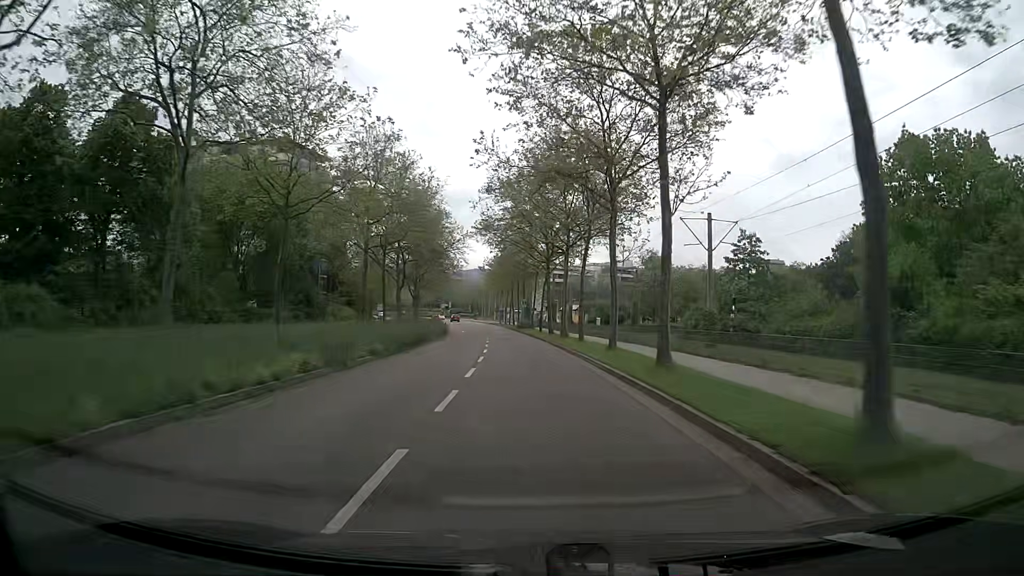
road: secondary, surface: asphalt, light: Day
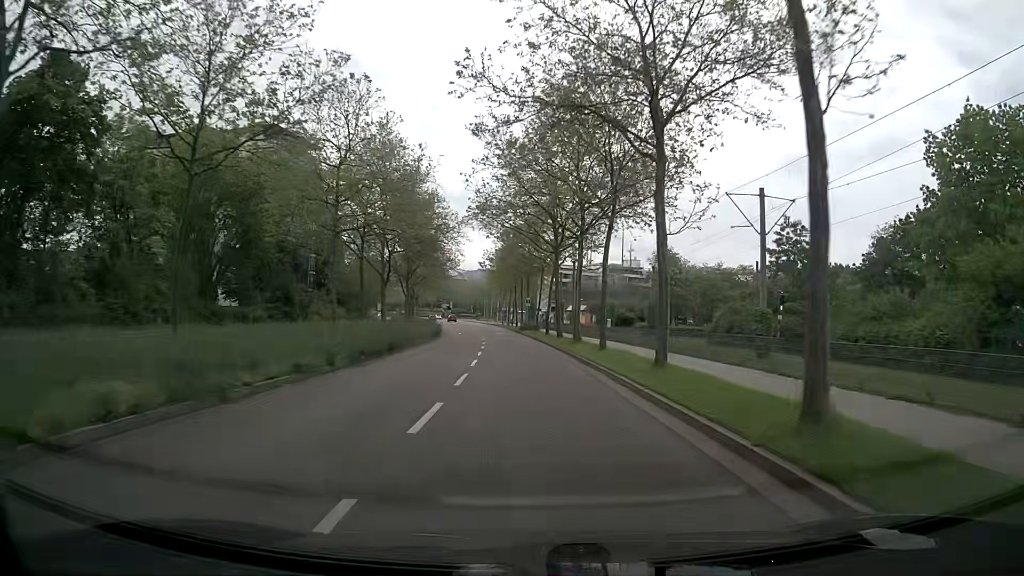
(0.0, +7.9) m; 0°
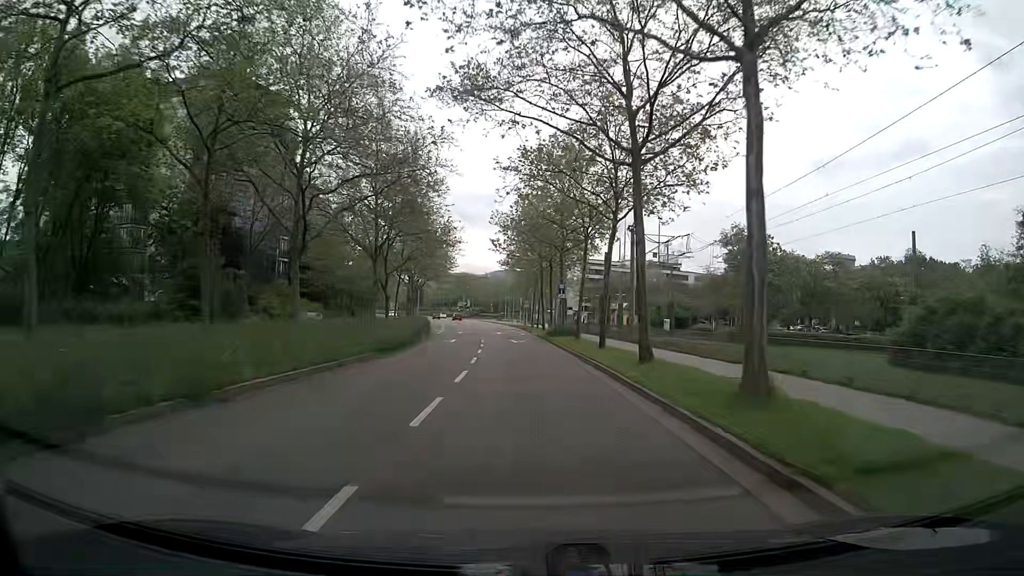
(-0.6, +23.7) m; -3°
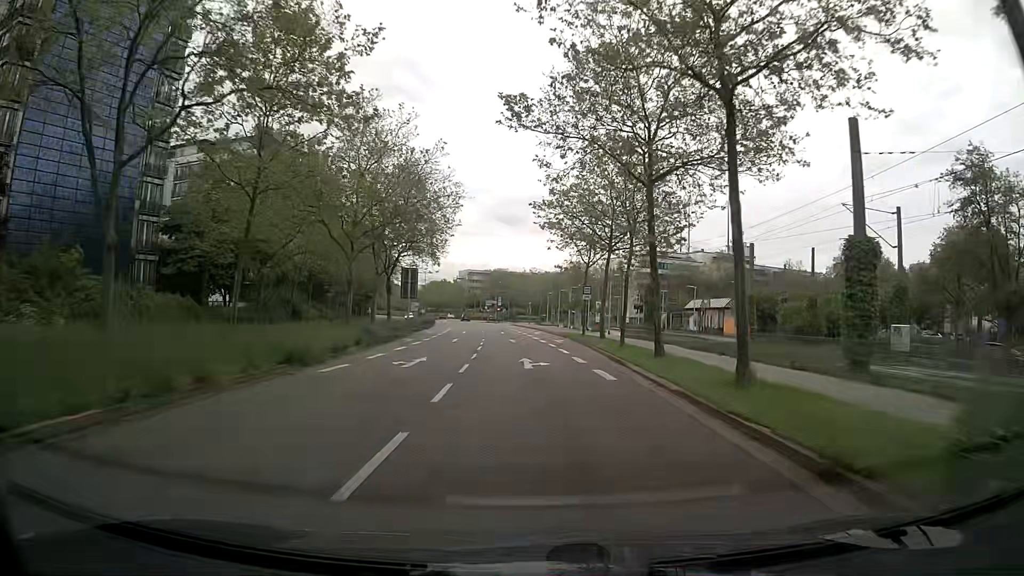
(-1.2, +39.6) m; -3°
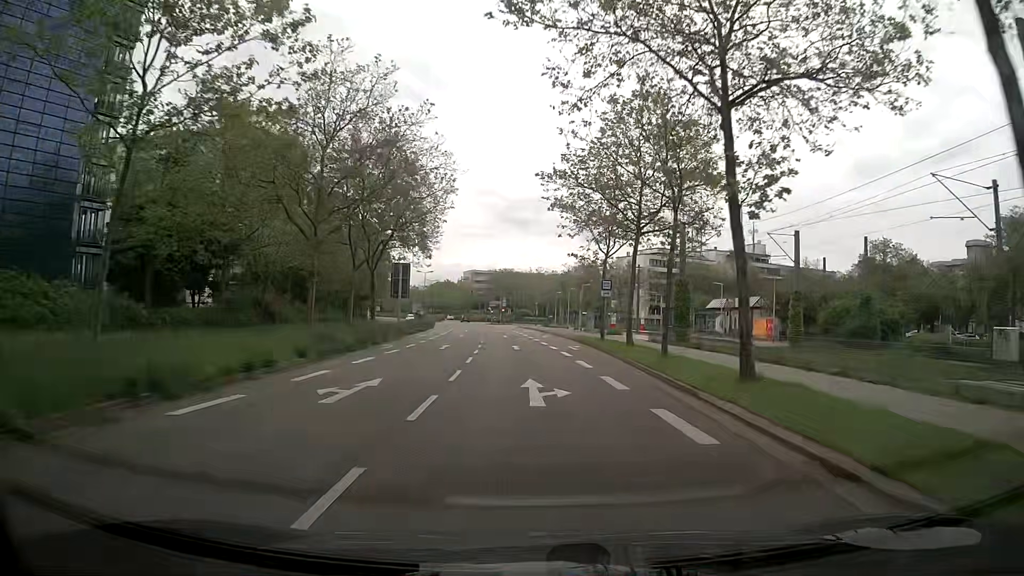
(-0.1, +7.9) m; -1°
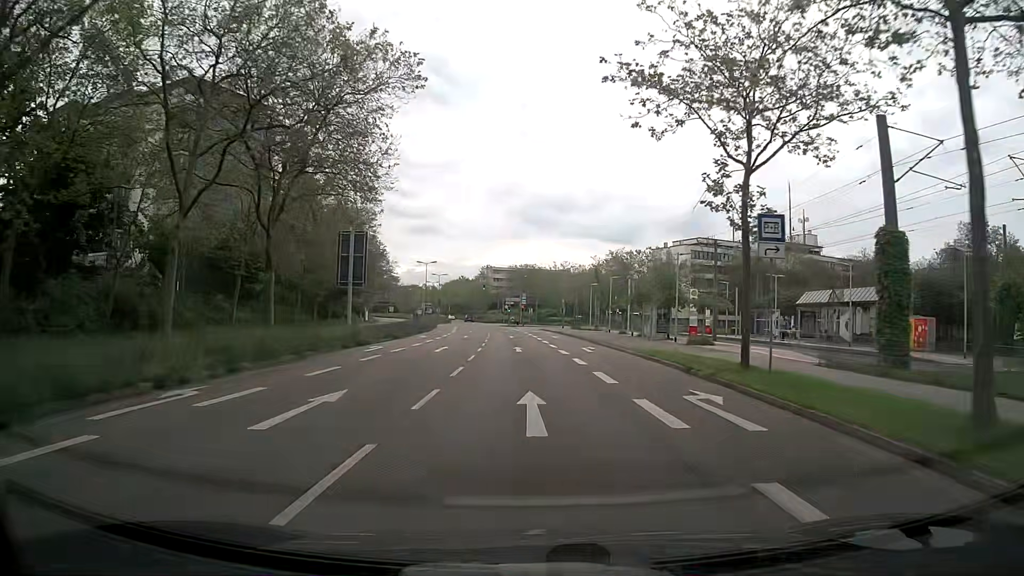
(-0.5, +22.7) m; -2°
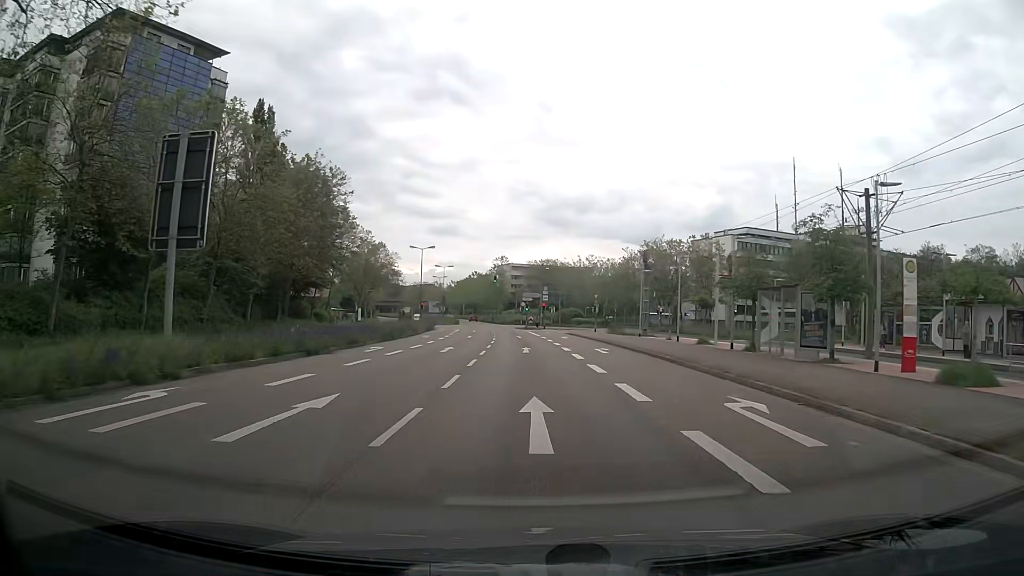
(-0.3, +21.1) m; -2°
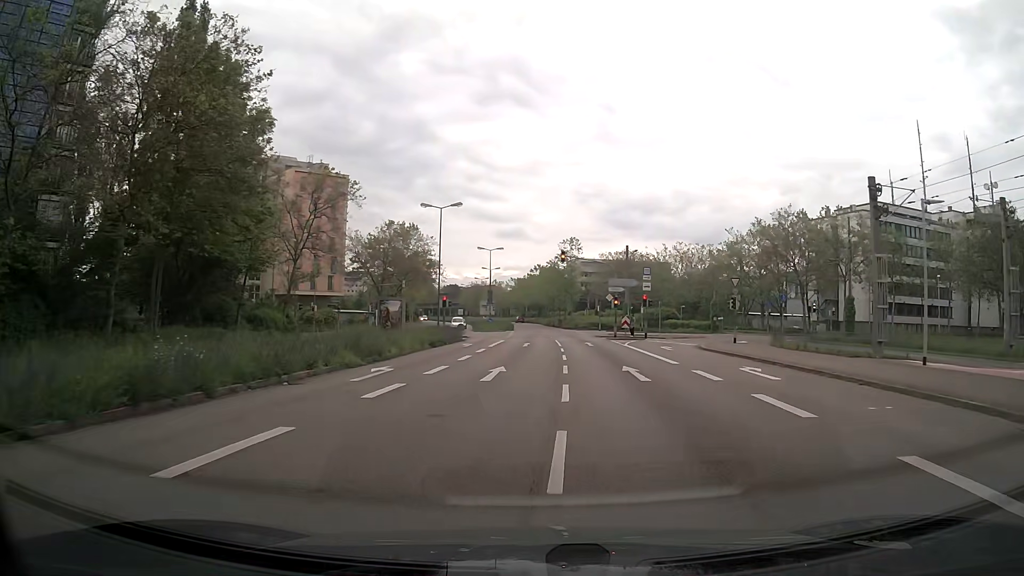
(-1.6, +31.6) m; -6°
(0, +10) (0, +20) (0, +30) (0, +40) (0, +50) (0, +60) (0, +70) (0, +80) (0, +90) (-1, +100) m
